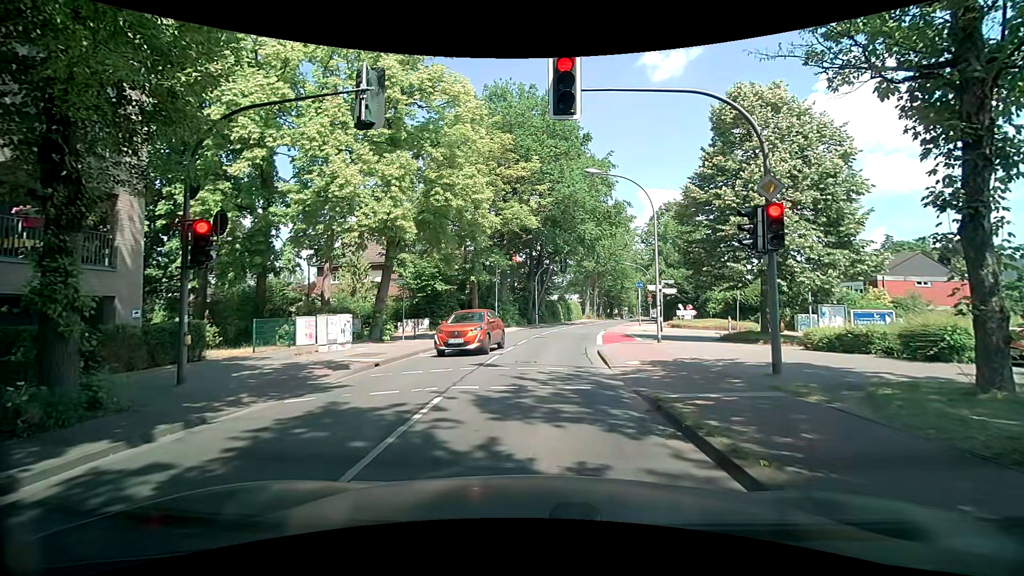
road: tertiary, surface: asphalt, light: Day
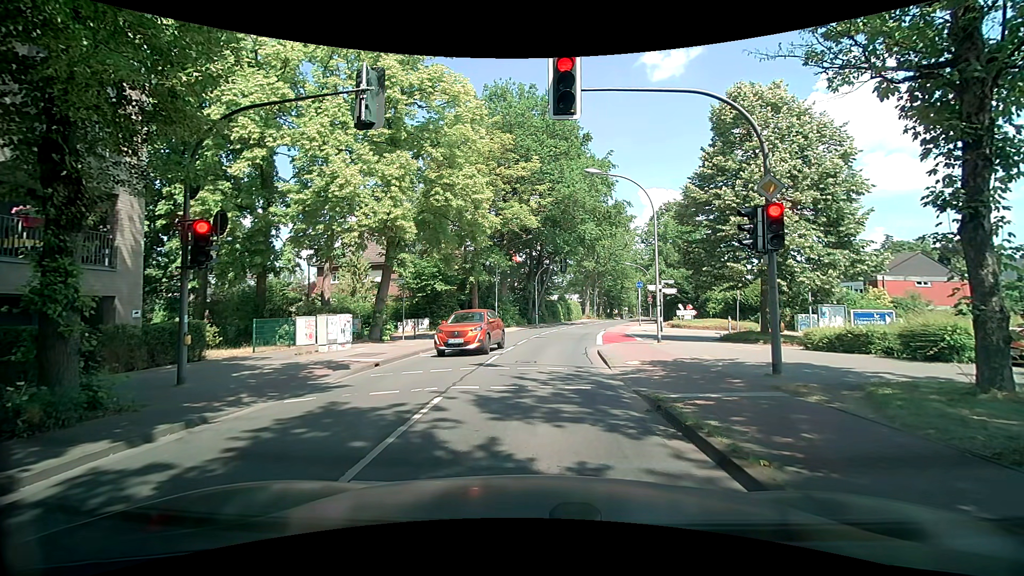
(0.0, 0.0) m; 0°
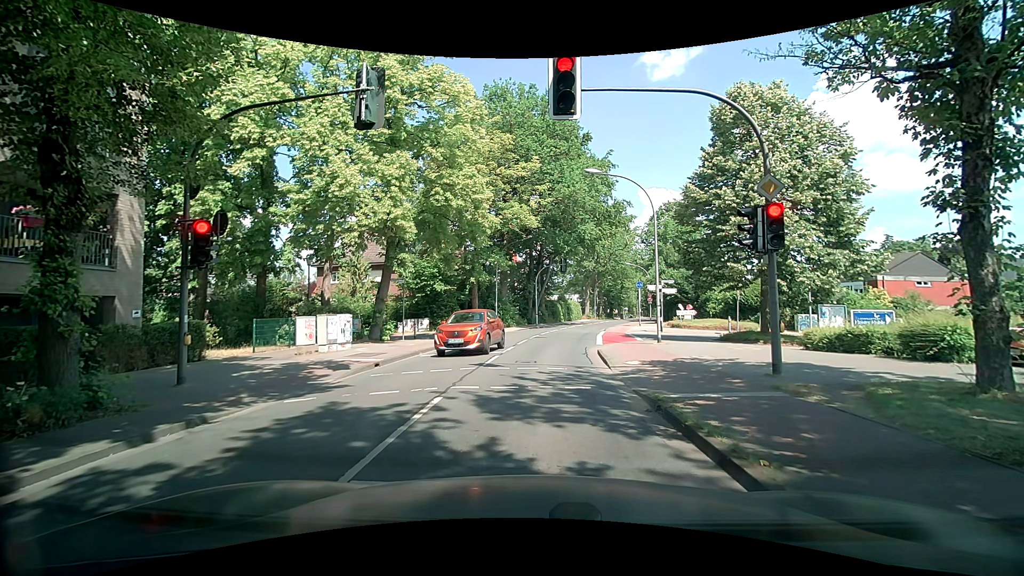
(0.0, 0.0) m; 0°
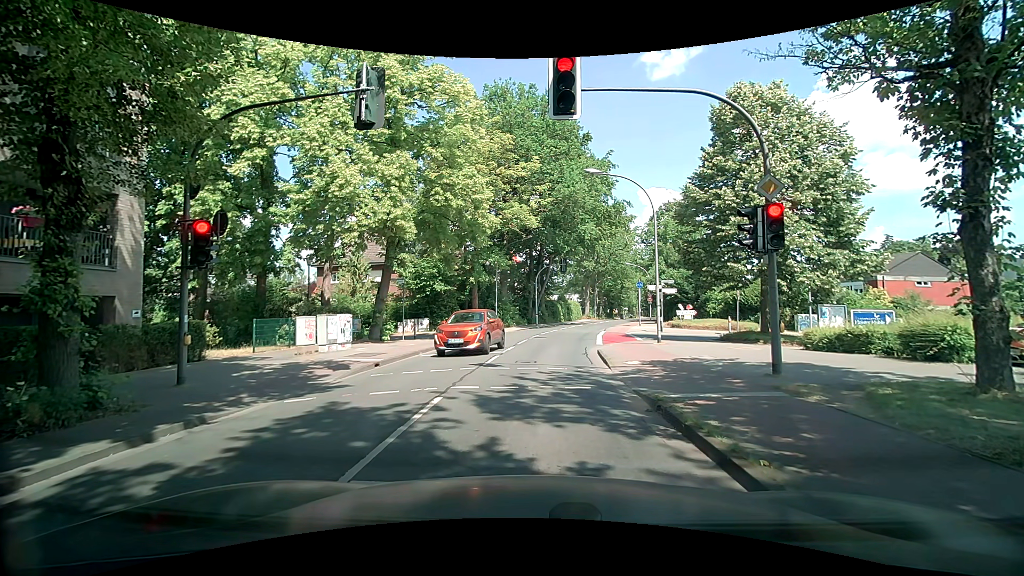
(0.0, 0.0) m; 0°
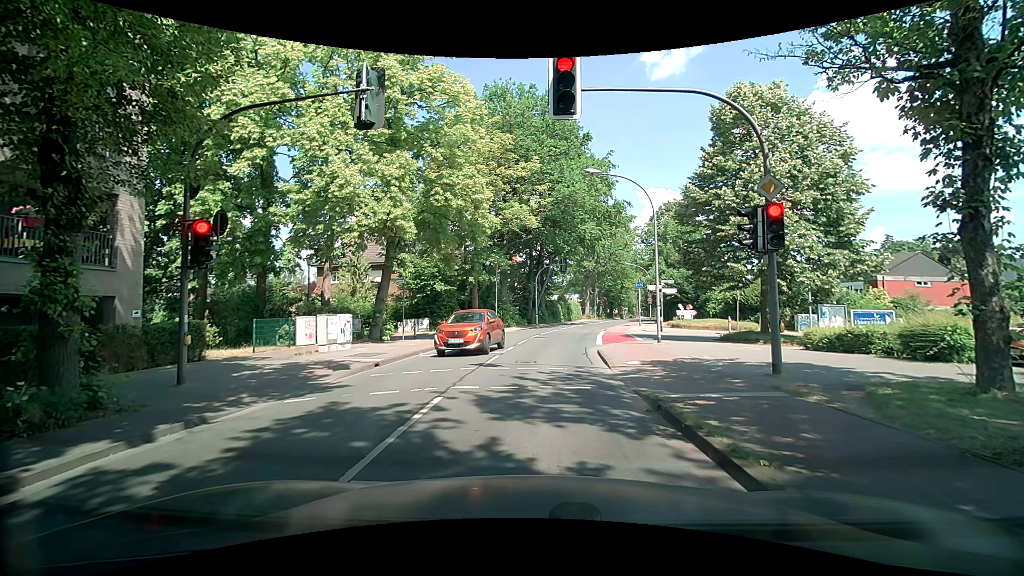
(0.0, 0.0) m; 0°
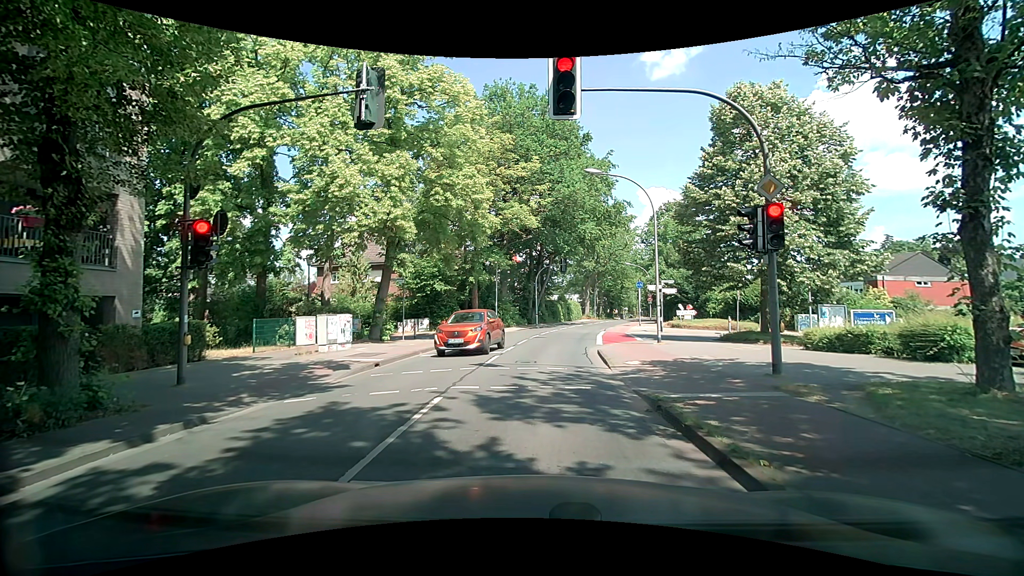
(0.0, 0.0) m; 0°
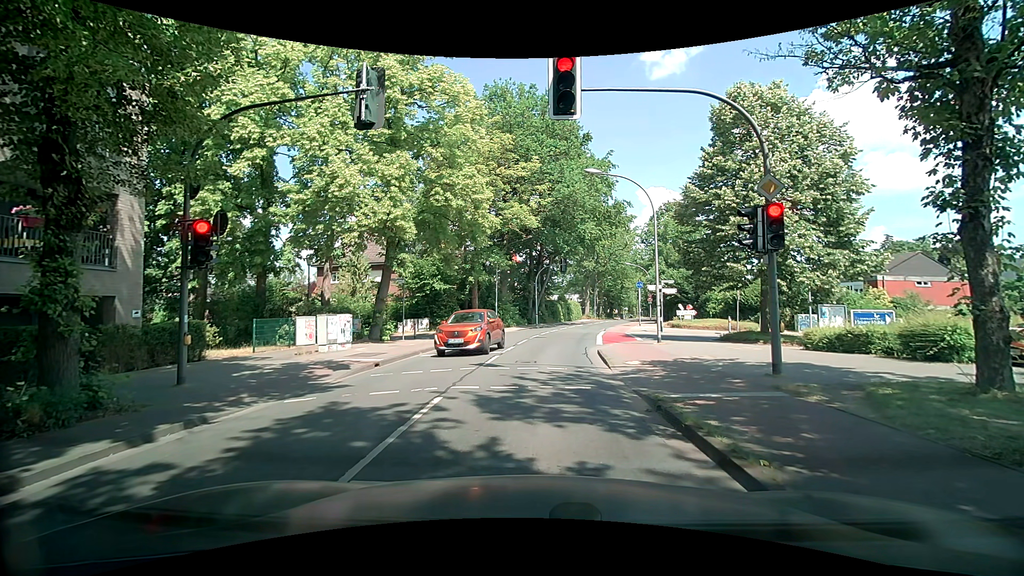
(0.0, 0.0) m; 0°
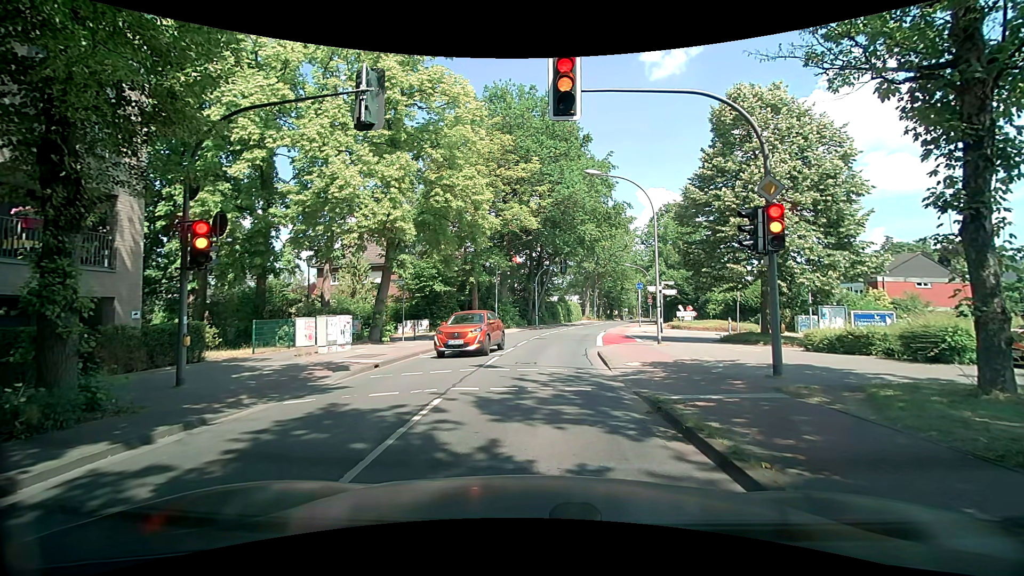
(0.0, 0.0) m; 0°
(+1, +10) (+1, +20) (+3, +30) (+5, +40) (+7, +49) (+10, +59) (+13, +68) (+16, +78) (+19, +87) (+22, +97) m
